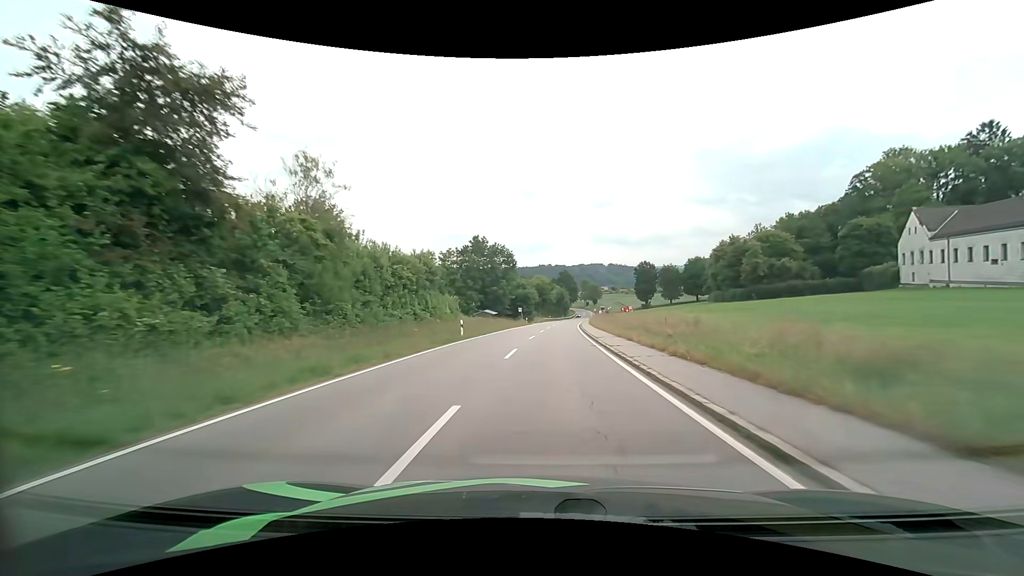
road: tertiary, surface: asphalt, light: Day
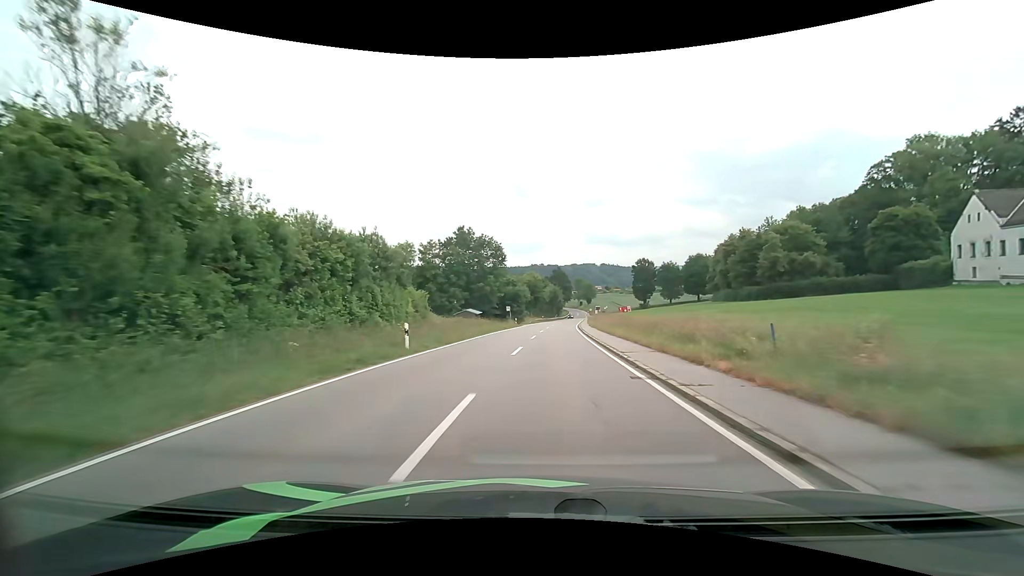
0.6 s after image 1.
(+0.1, +10.8) m; +1°
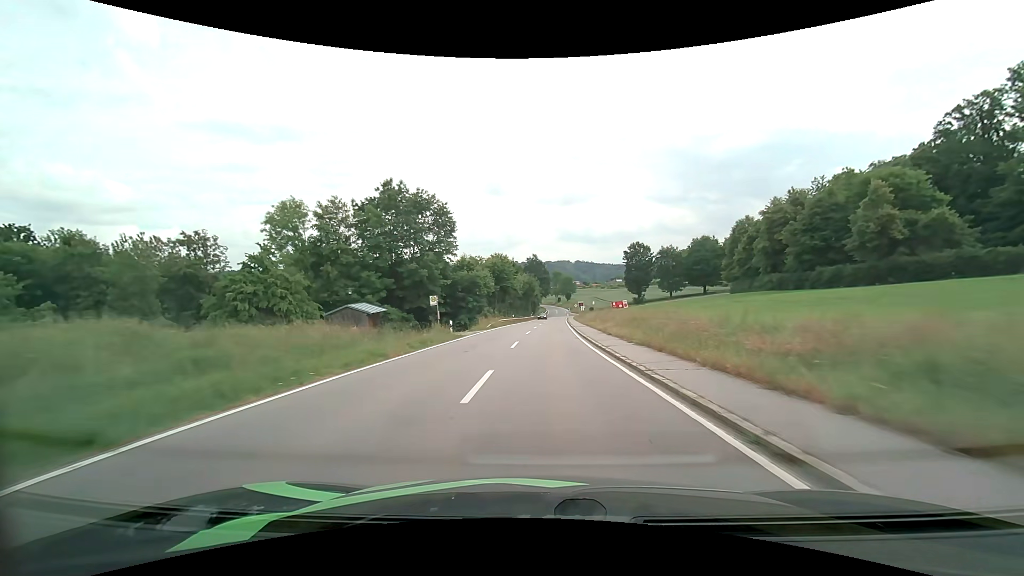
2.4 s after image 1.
(+0.8, +32.6) m; +3°
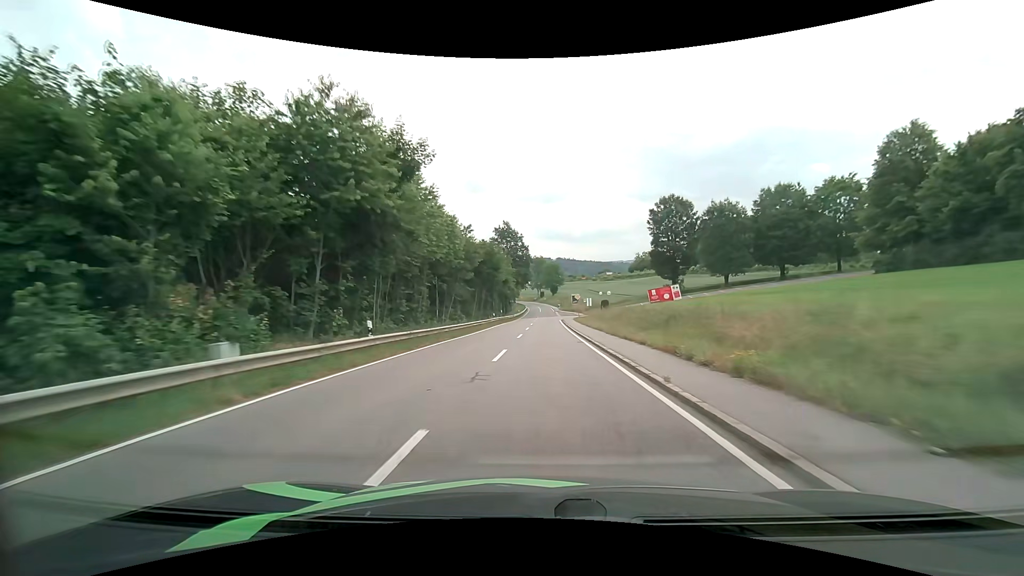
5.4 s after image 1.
(+1.3, +54.1) m; +2°
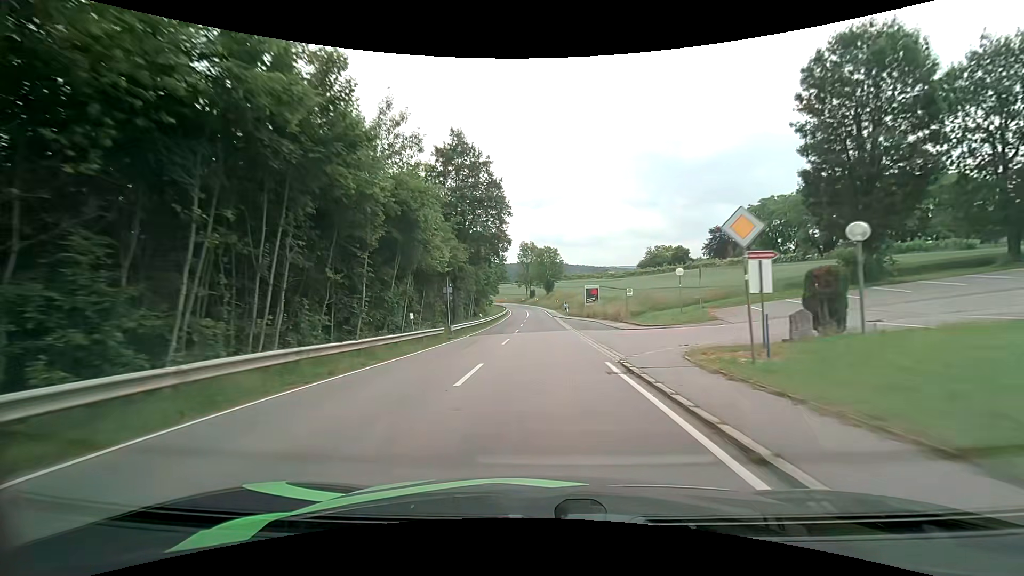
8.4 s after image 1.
(+0.8, +52.5) m; +1°
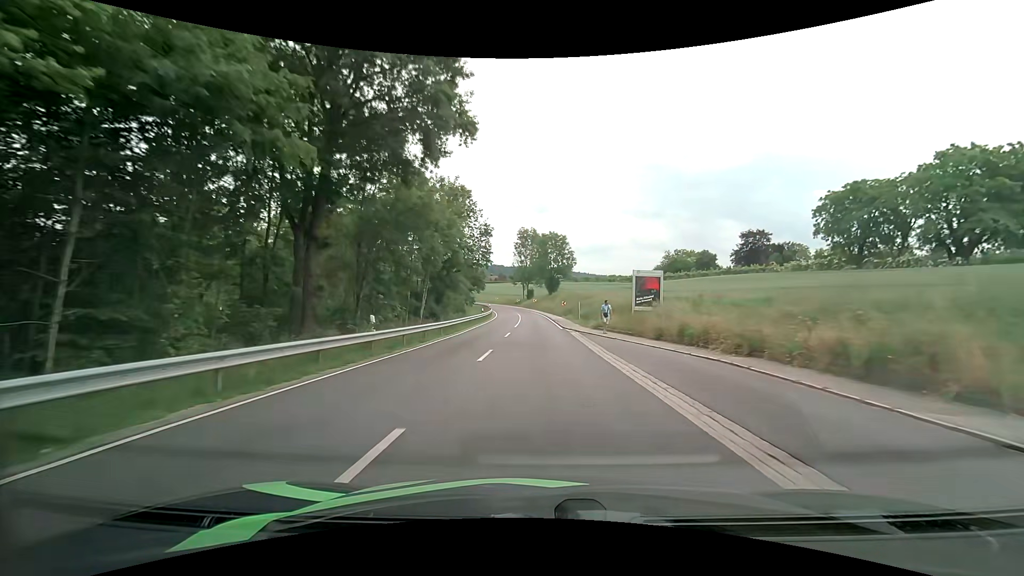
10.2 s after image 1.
(-0.2, +31.3) m; 0°
(0, +10) (0, +20) (0, +30) (0, +40) (0, +50) (0, +60) (-1, +70) (-1, +80) (-3, +90) (-4, +100) m
